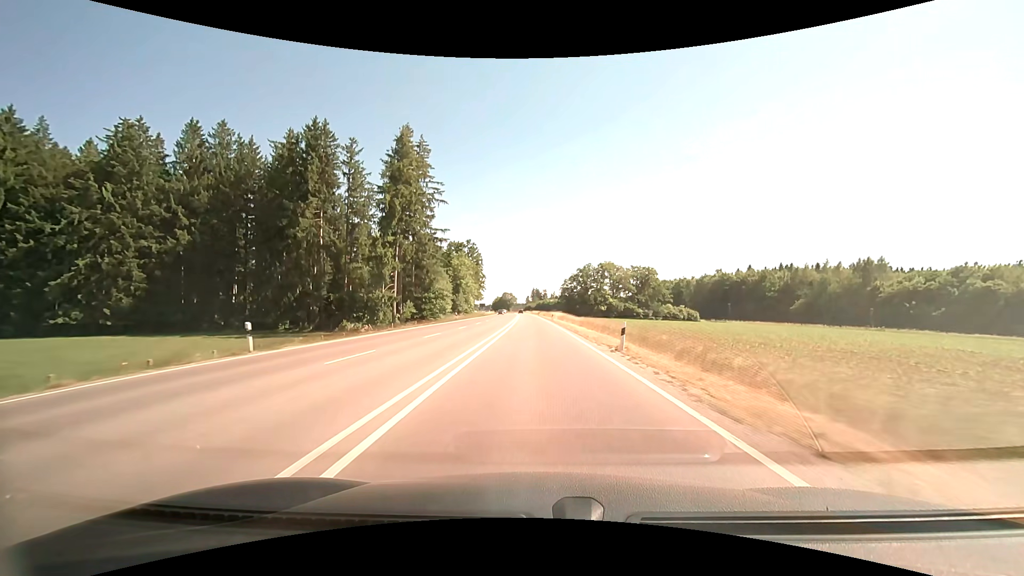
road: primary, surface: asphalt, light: Day
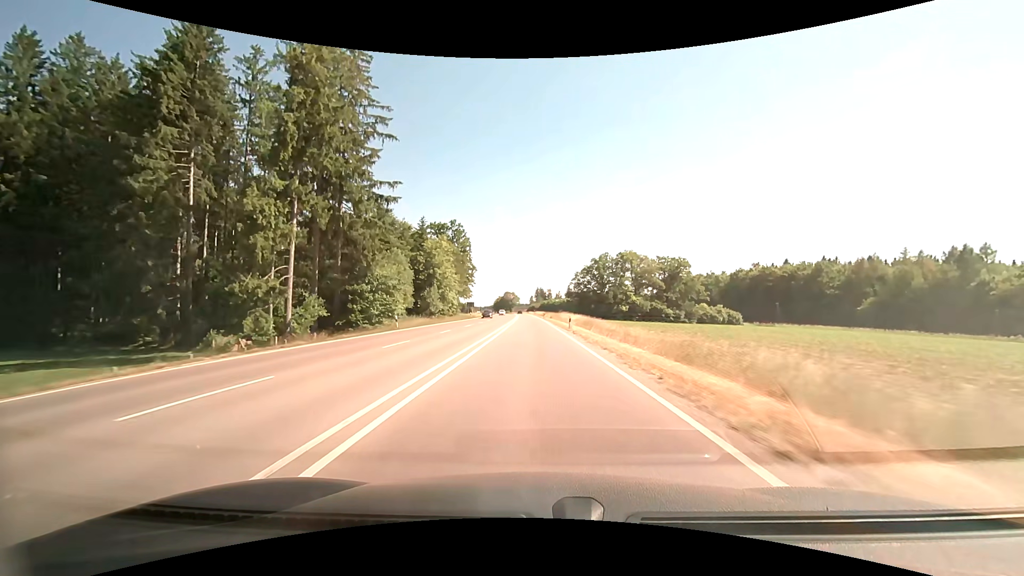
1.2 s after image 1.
(+0.2, +30.1) m; 0°
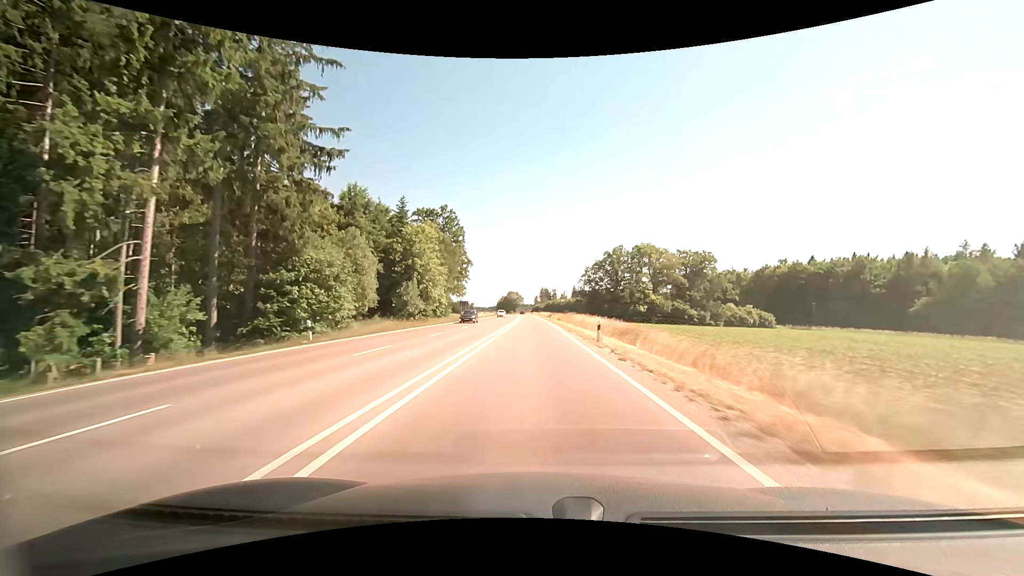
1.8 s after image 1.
(0.0, +15.0) m; 0°
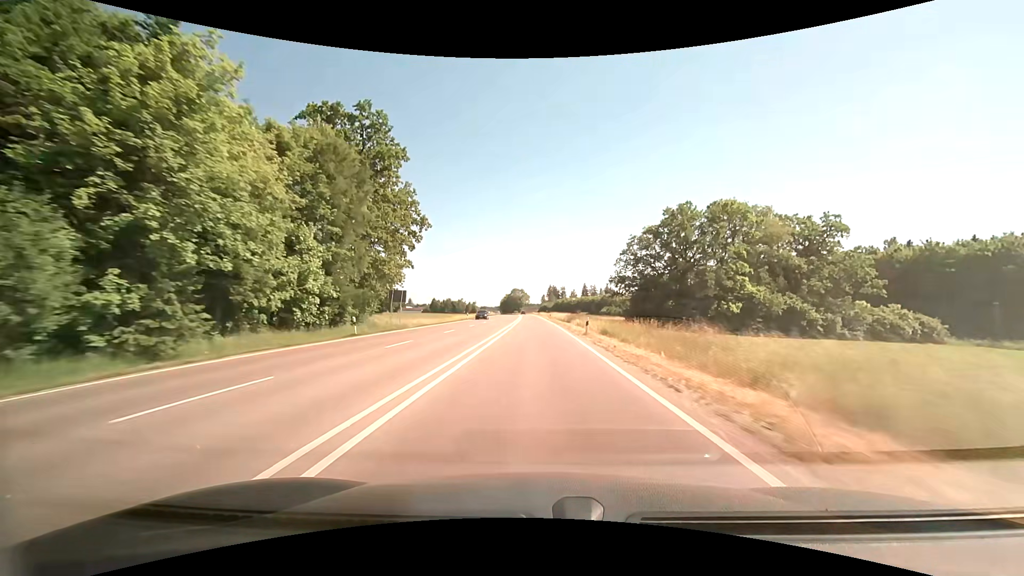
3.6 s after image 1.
(-0.1, +44.7) m; -1°
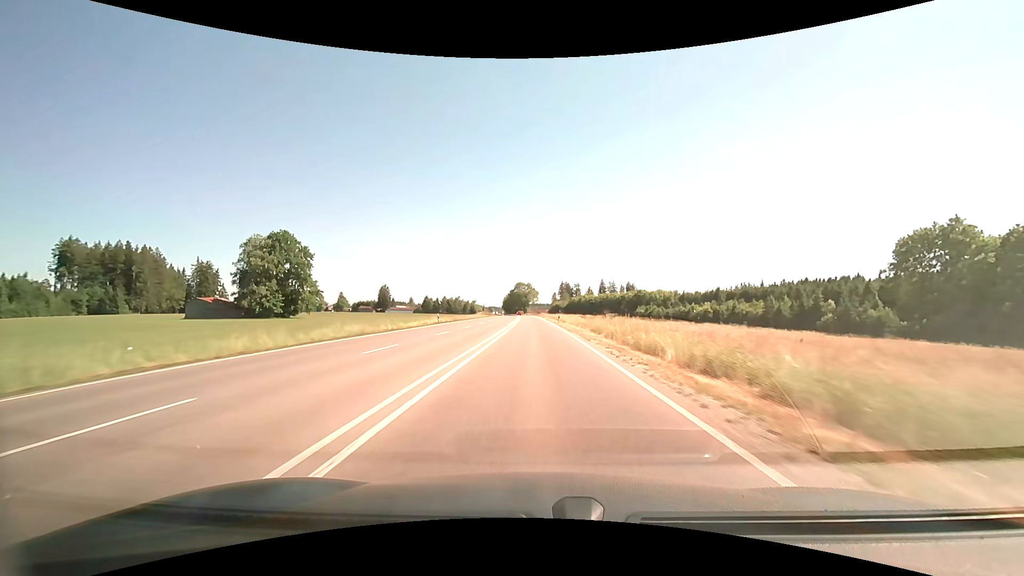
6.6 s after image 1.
(-0.1, +73.9) m; 0°
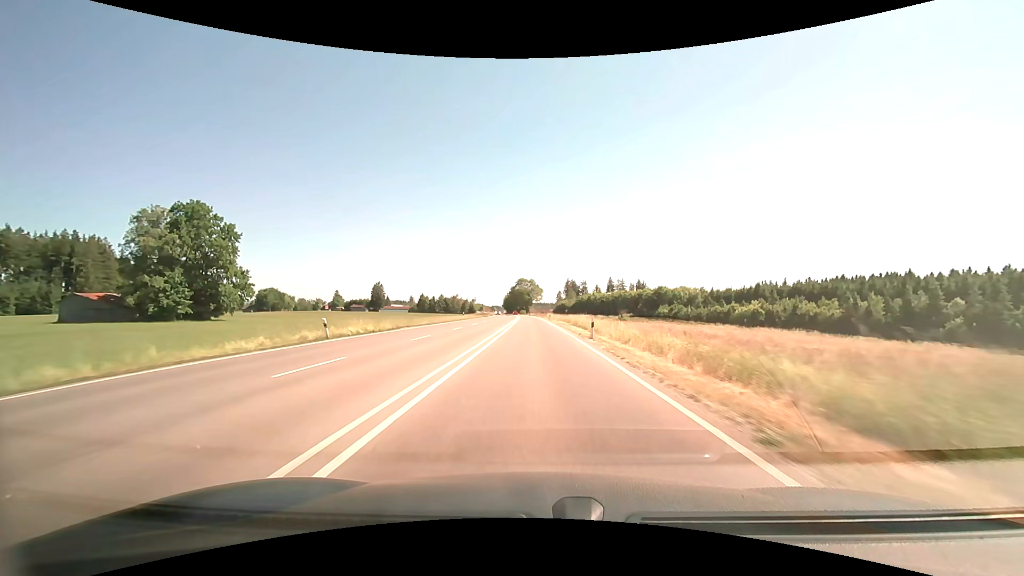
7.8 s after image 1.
(-0.4, +29.4) m; -1°
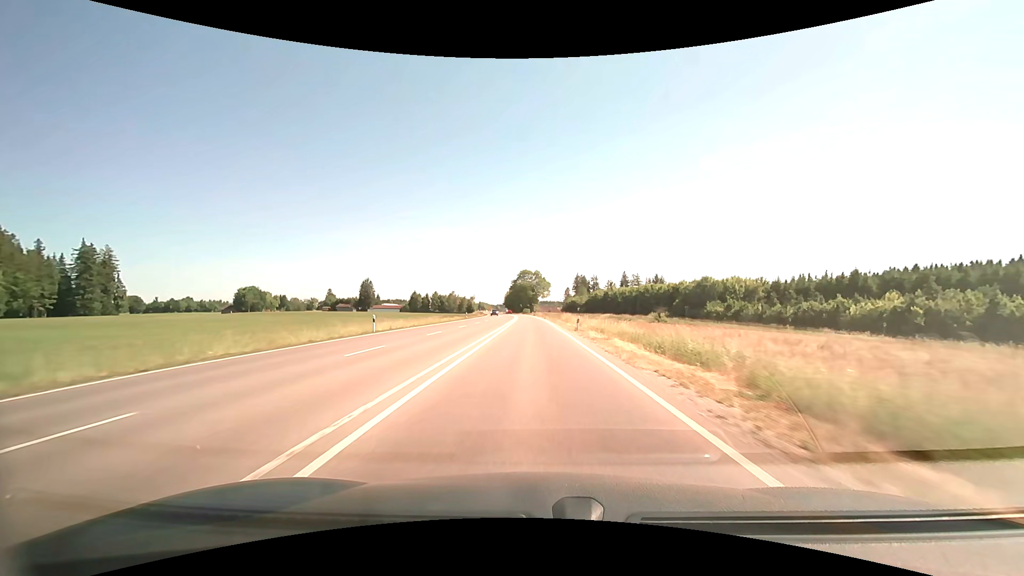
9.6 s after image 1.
(+0.1, +42.9) m; 0°
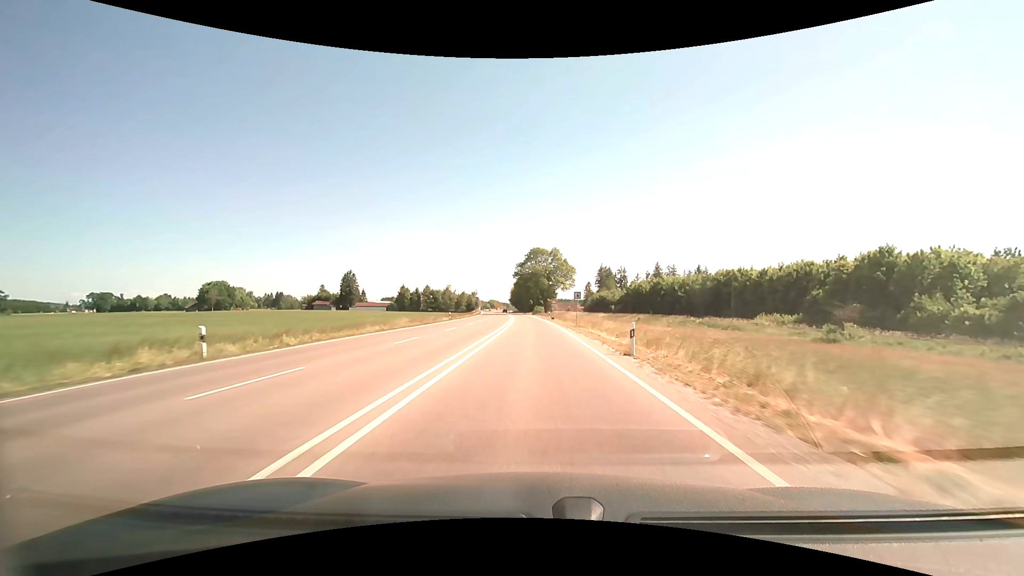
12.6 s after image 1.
(-2.3, +66.0) m; -4°
(0, +10) (0, +20) (0, +30) (0, +40) (0, +50) (0, +60) (-1, +70) (-1, +80) (-2, +90) (-2, +100) m
